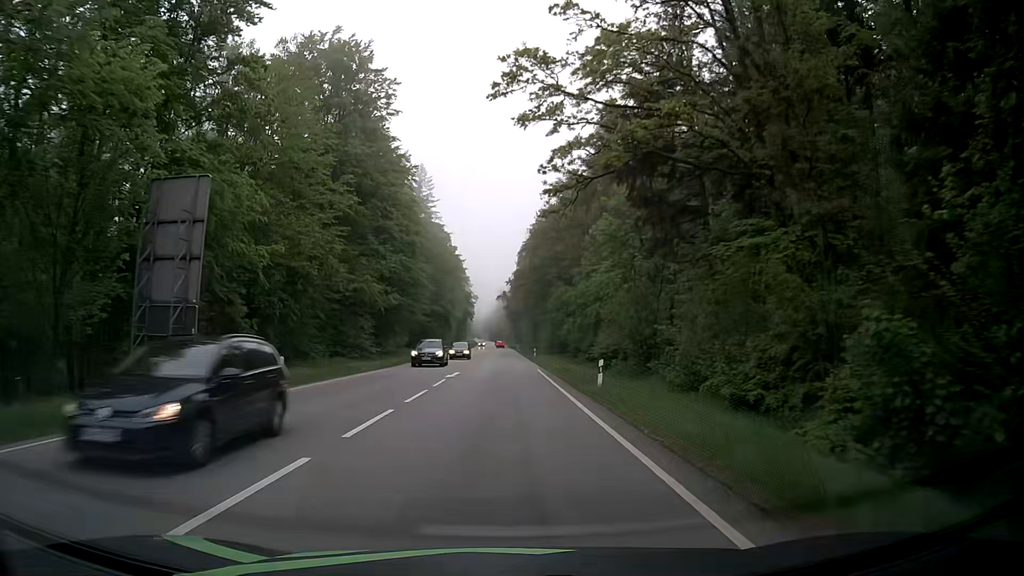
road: secondary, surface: asphalt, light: Day
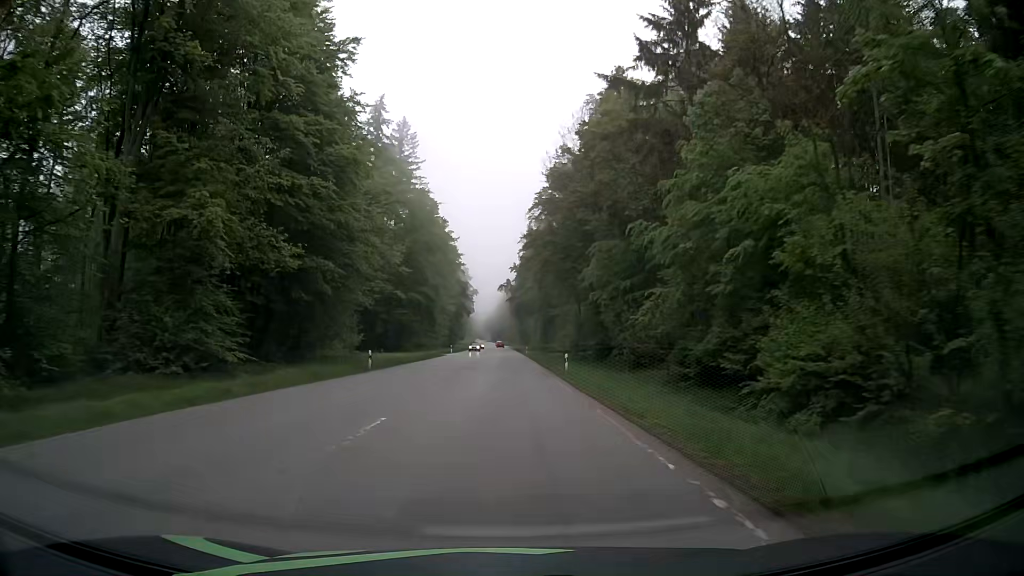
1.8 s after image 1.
(-0.2, +32.5) m; 0°
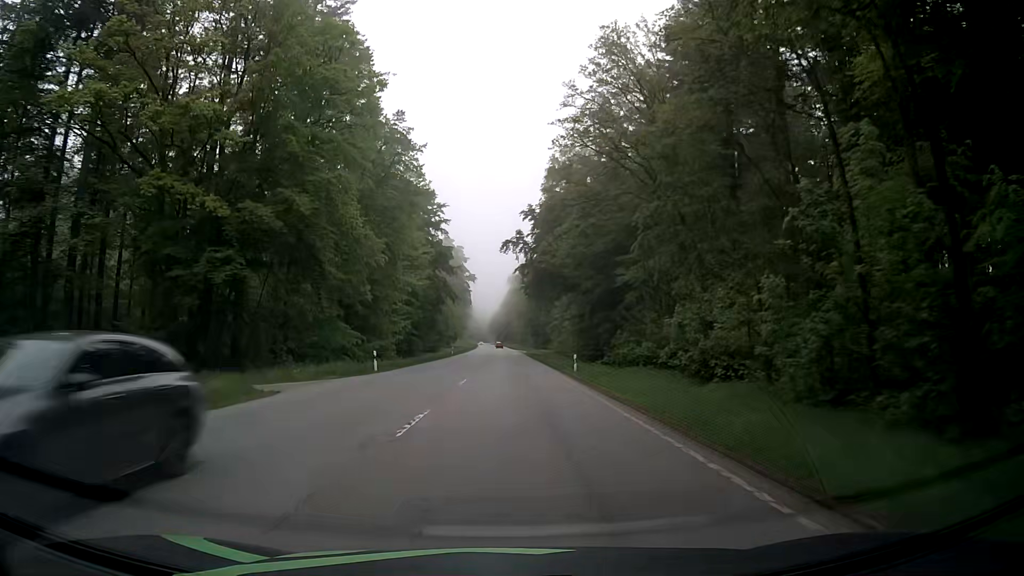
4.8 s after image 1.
(-1.3, +58.0) m; -2°
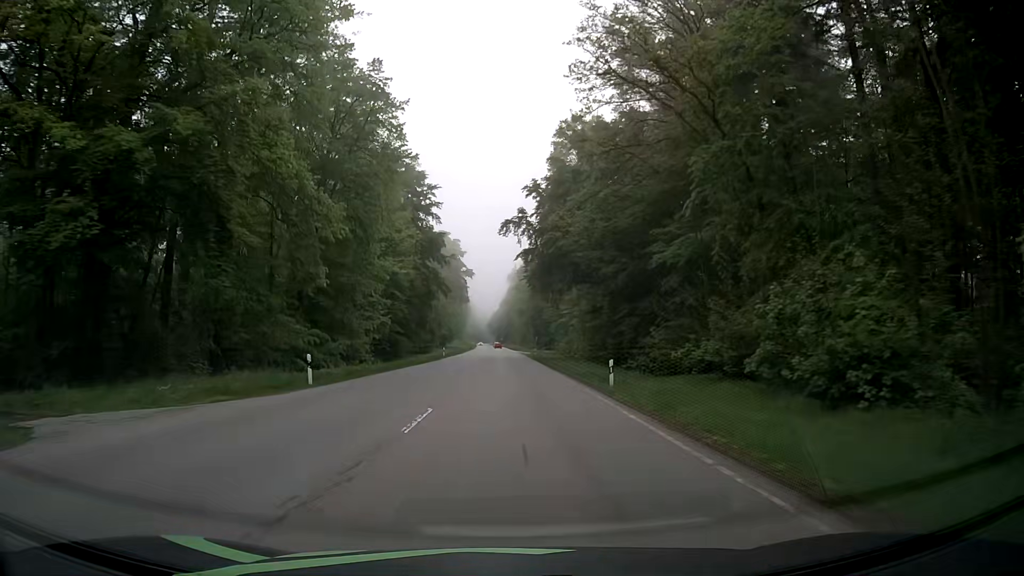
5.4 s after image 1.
(+0.1, +12.0) m; +1°
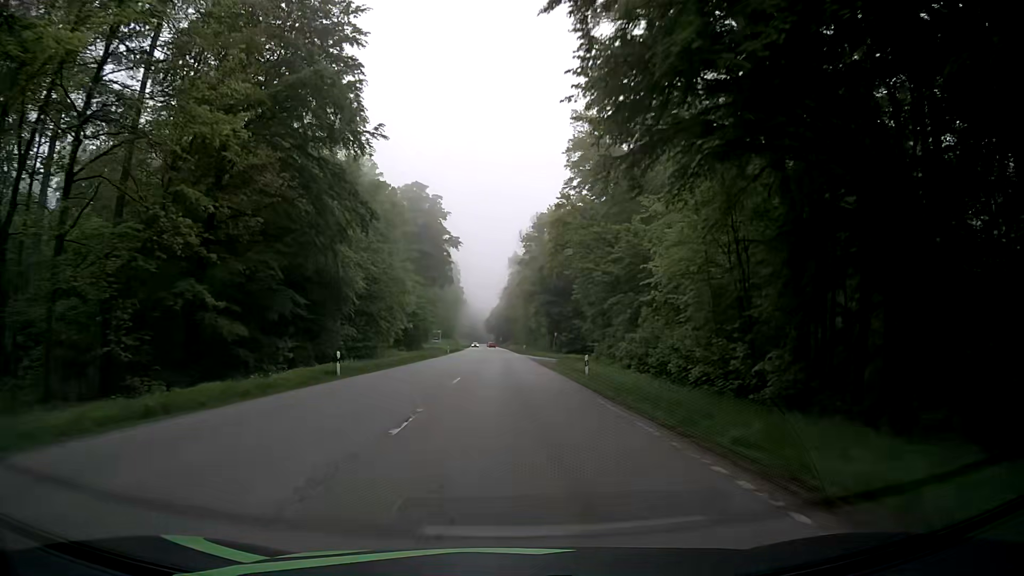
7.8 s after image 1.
(+0.3, +48.6) m; 0°
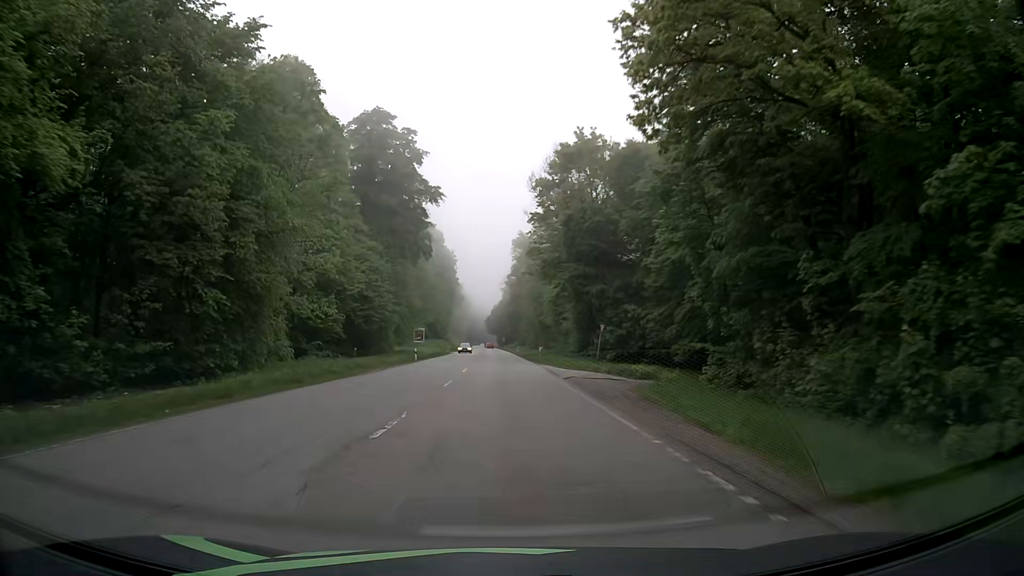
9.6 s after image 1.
(-0.1, +36.9) m; 0°
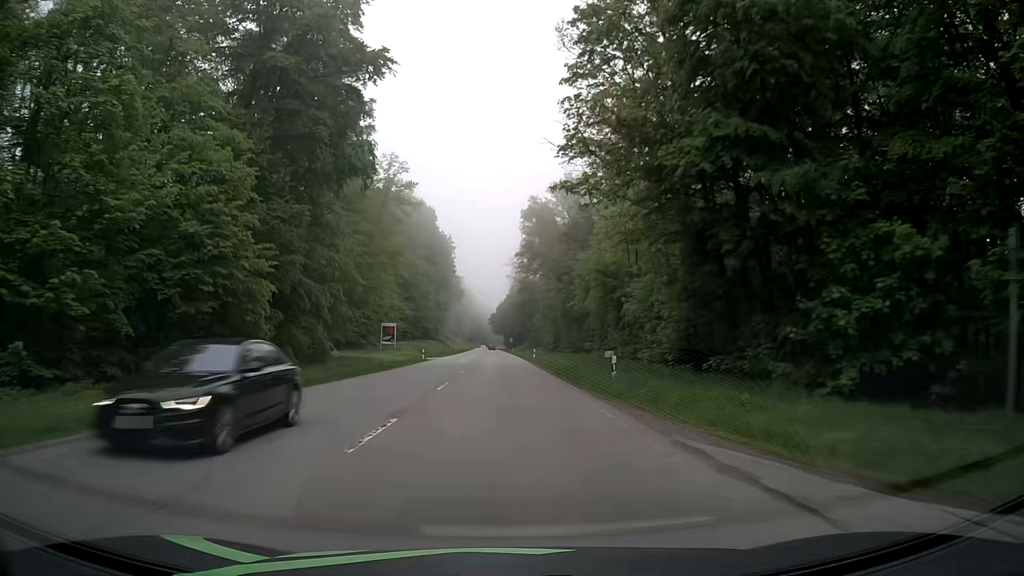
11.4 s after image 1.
(-0.3, +37.1) m; 0°
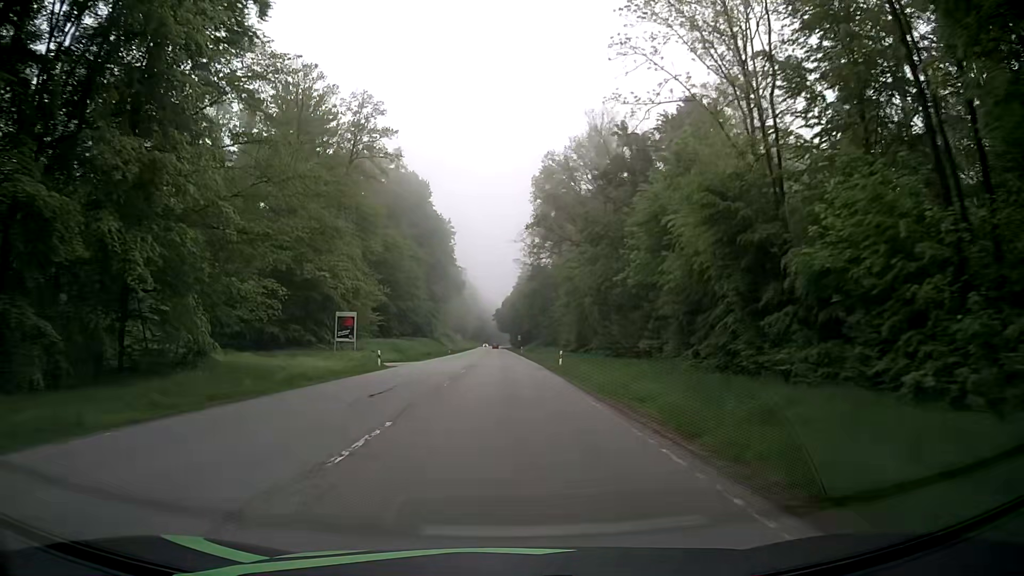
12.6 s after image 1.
(-0.4, +24.8) m; -1°
(0, +10) (0, +20) (0, +30) (0, +40) (0, +50) (-1, +60) (-1, +70) (-1, +80) (-1, +90) (-2, +100) m
